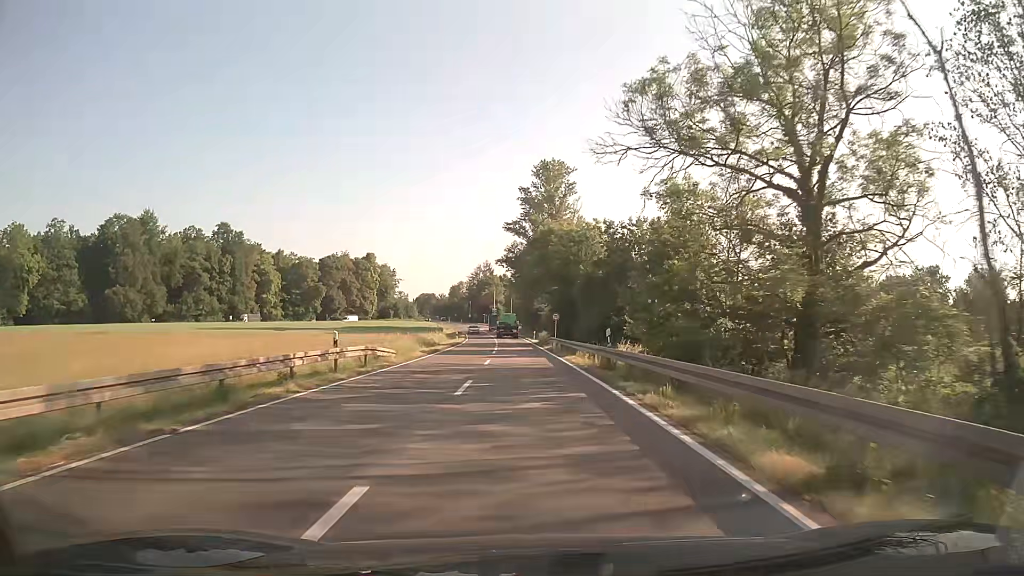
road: secondary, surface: asphalt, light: Day
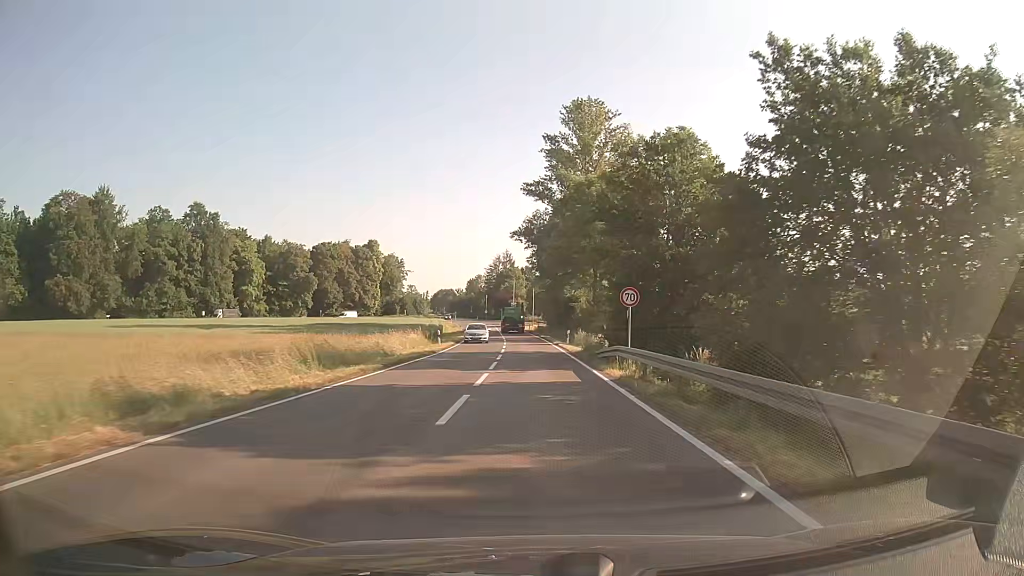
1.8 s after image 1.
(-0.6, +28.5) m; -2°
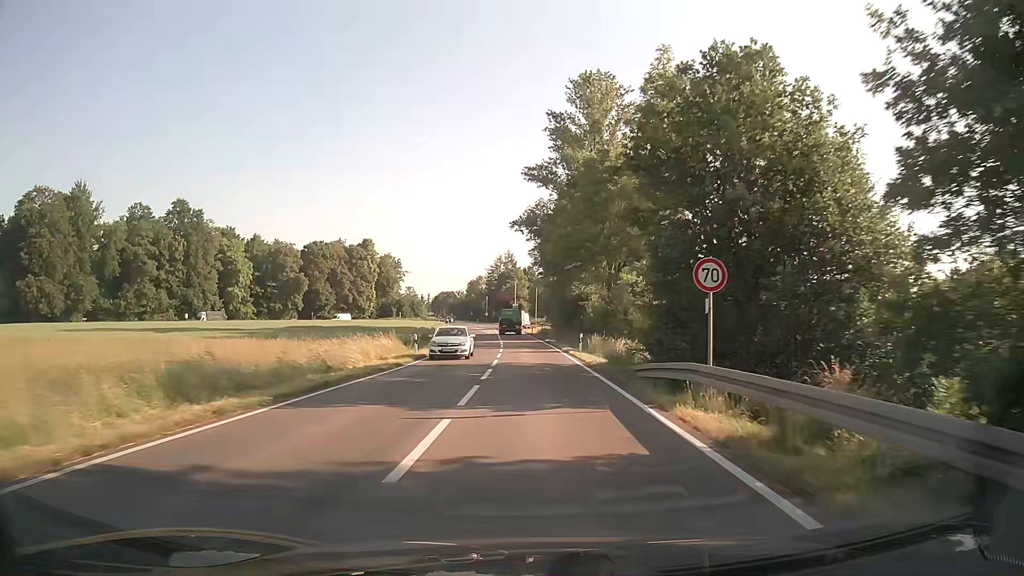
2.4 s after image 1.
(0.0, +9.5) m; 0°
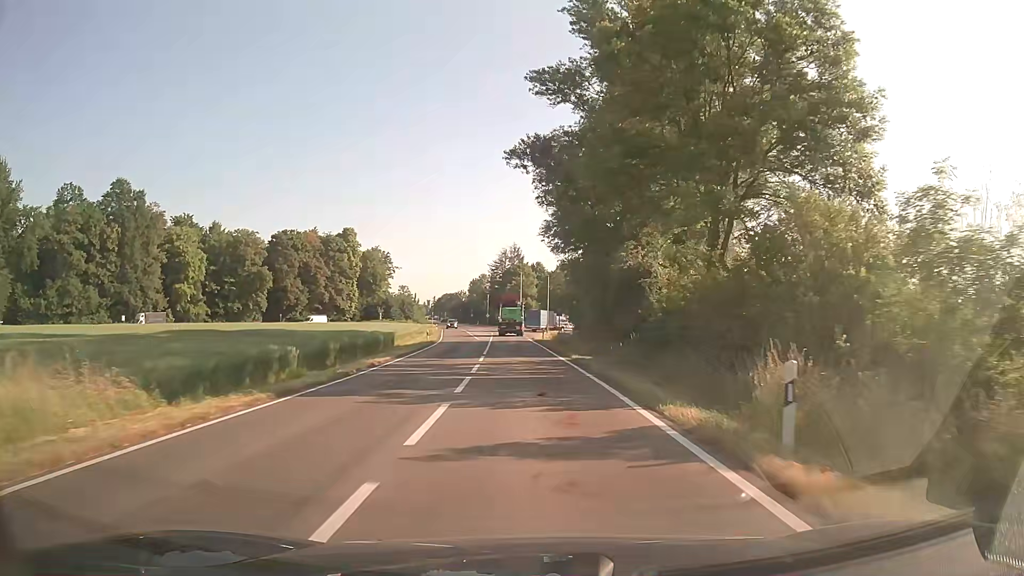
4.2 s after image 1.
(-0.2, +28.1) m; -1°
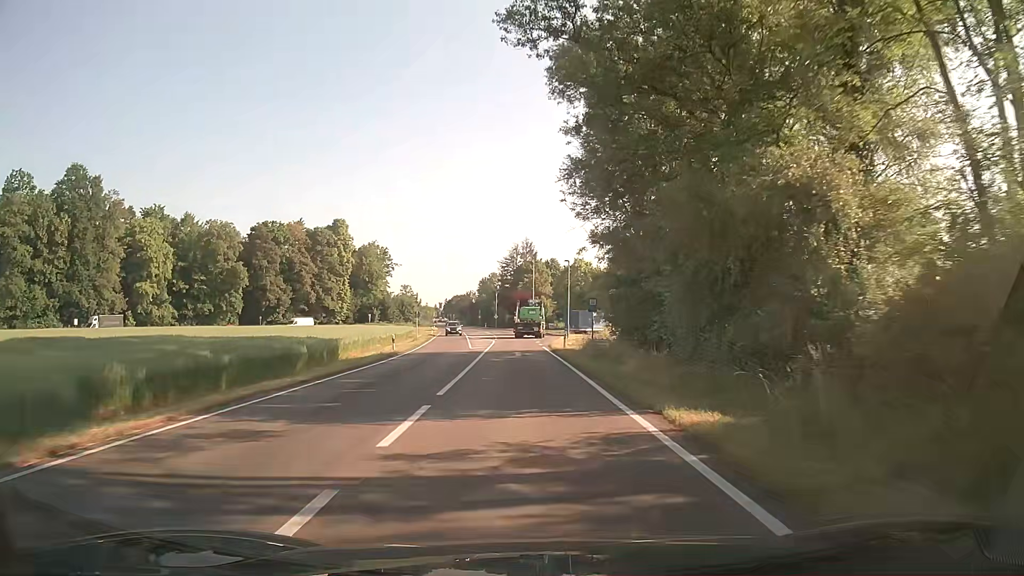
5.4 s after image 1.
(-0.2, +18.3) m; -1°
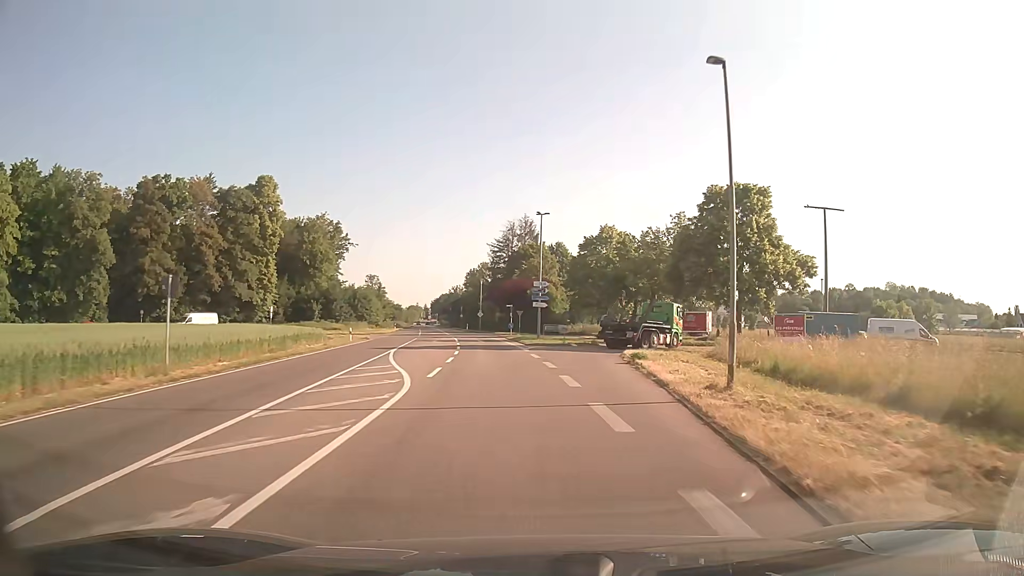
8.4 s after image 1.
(-1.0, +42.5) m; 0°
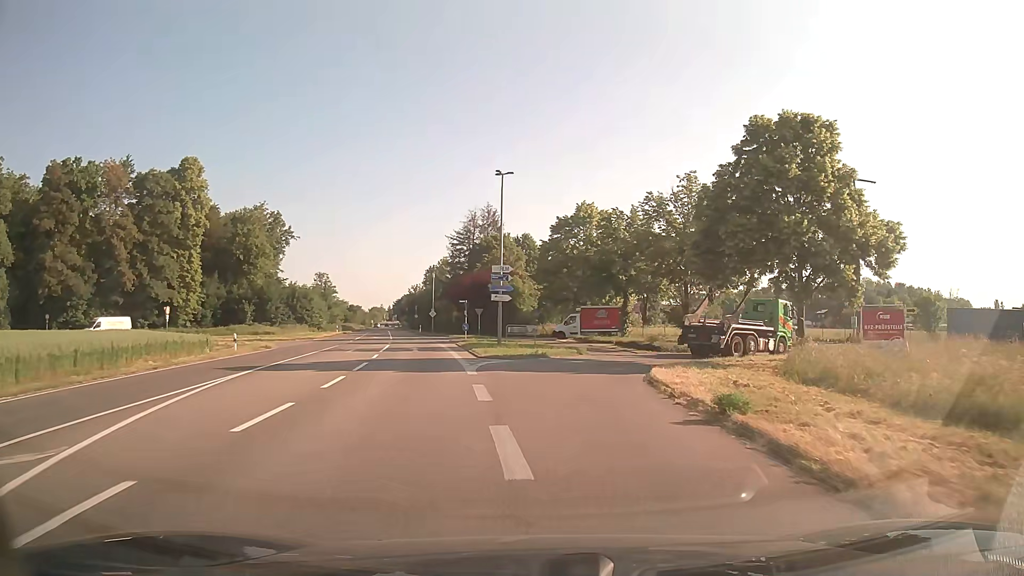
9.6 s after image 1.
(+0.4, +14.4) m; +3°
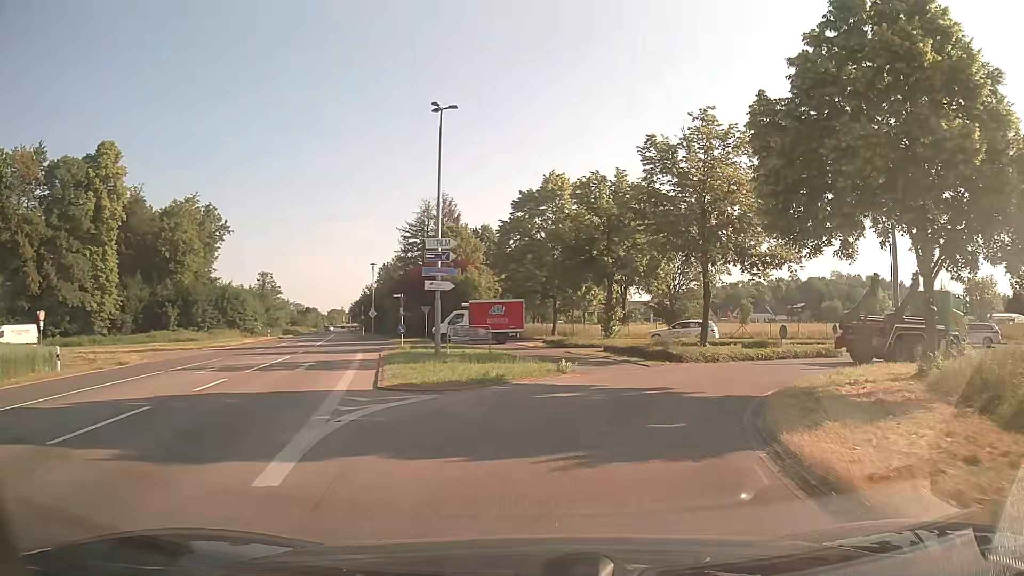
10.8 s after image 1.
(+0.2, +12.0) m; +3°
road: unclassified
